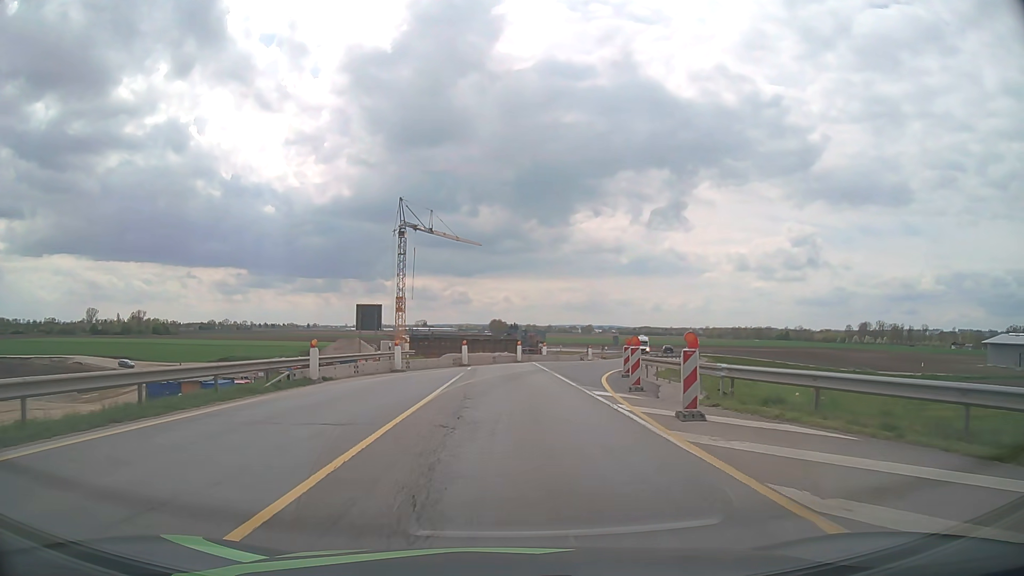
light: Day
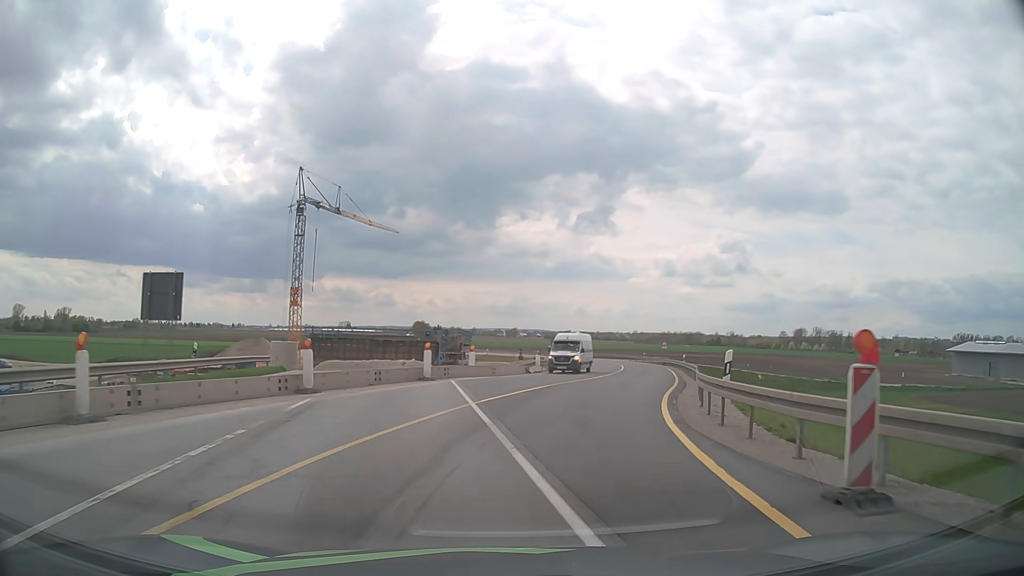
(+0.8, +20.7) m; +6°
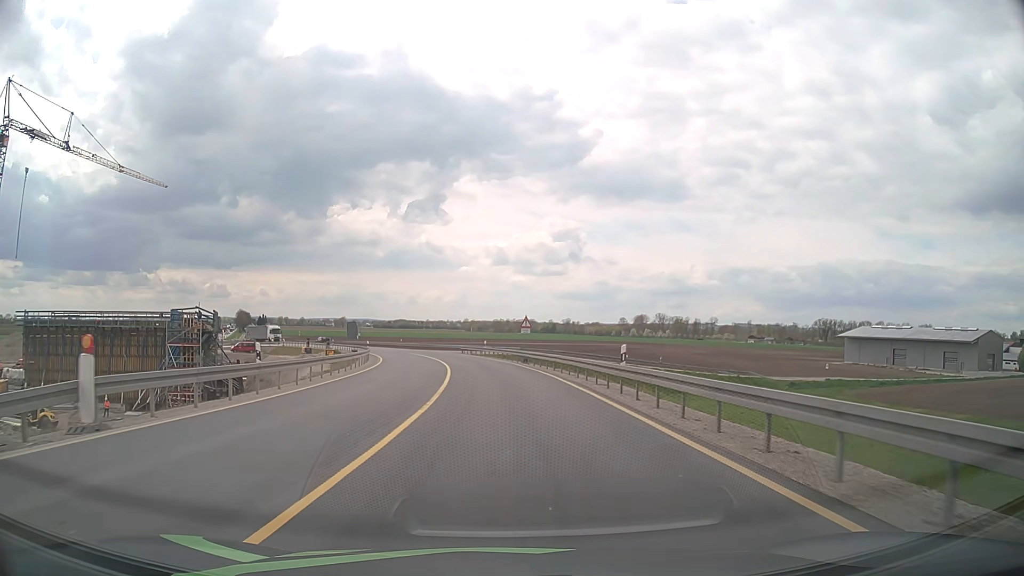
(+6.0, +34.1) m; +15°
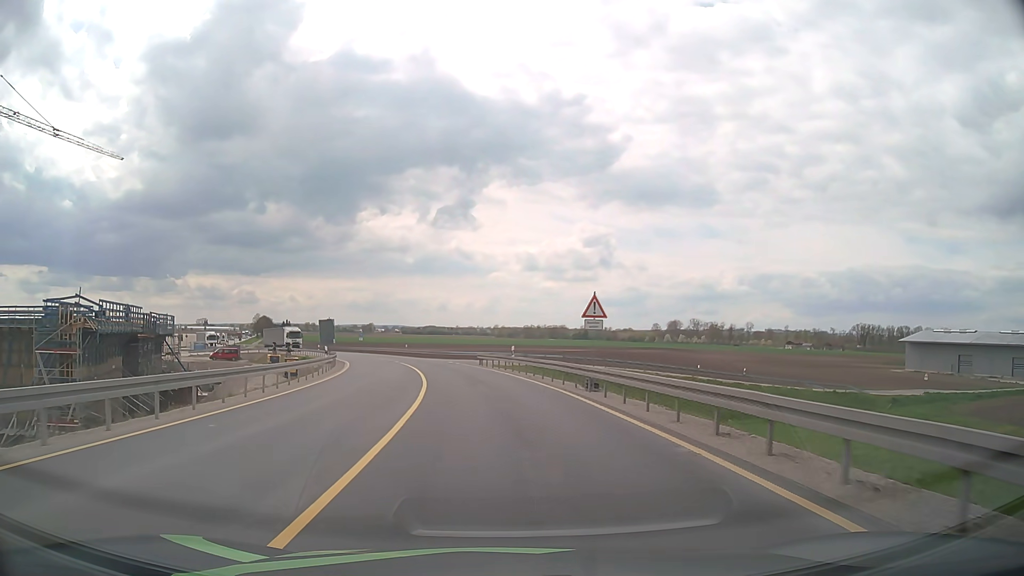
(-0.4, +22.2) m; -3°
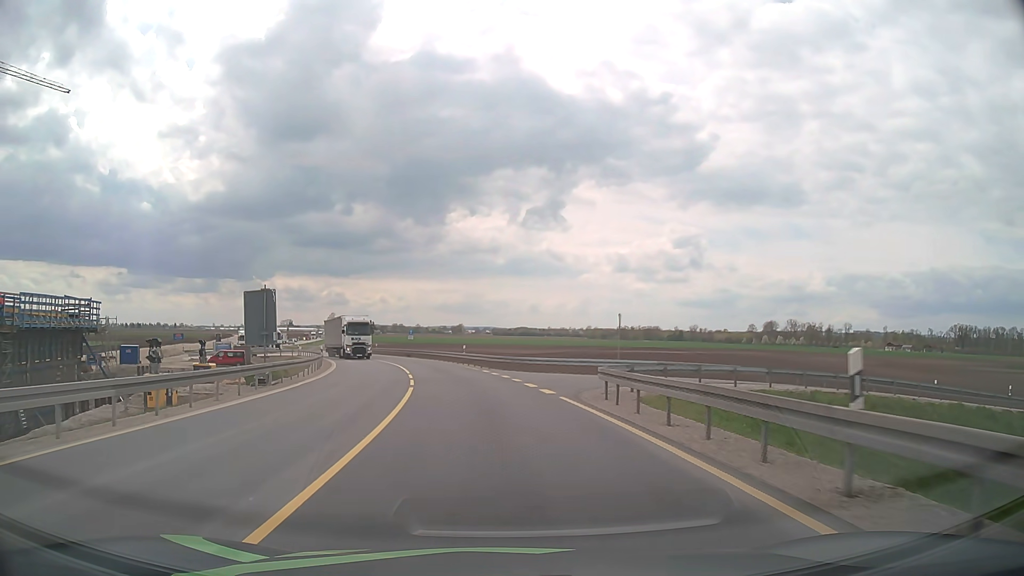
(-1.8, +30.1) m; -8°
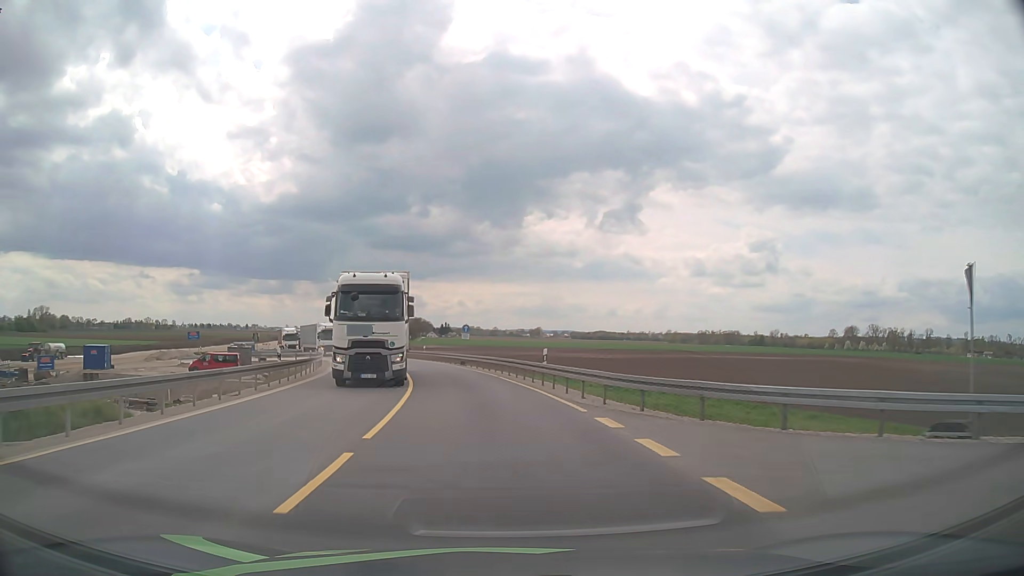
(-1.2, +22.5) m; -6°
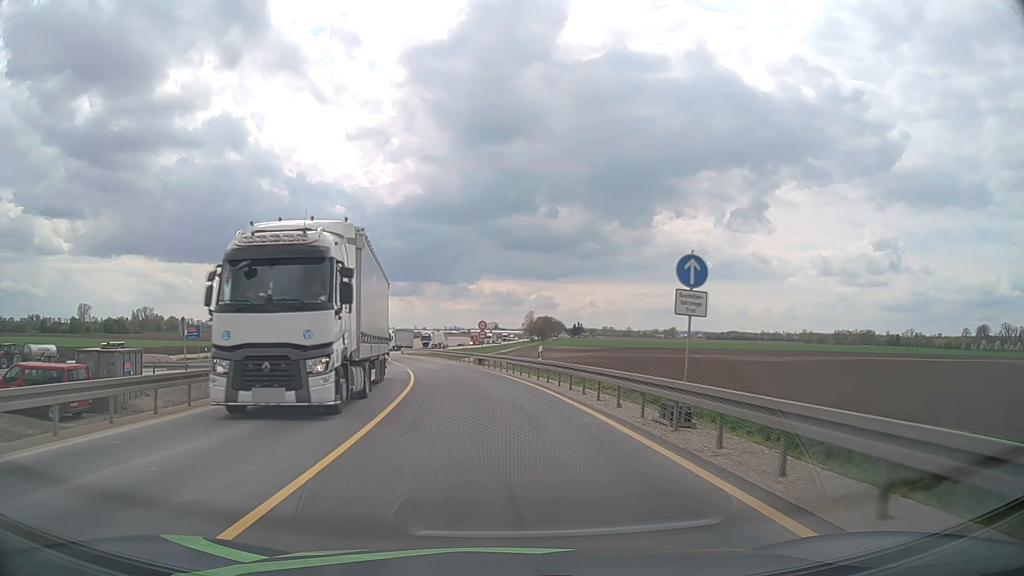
(-3.5, +37.4) m; -11°
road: unclassified
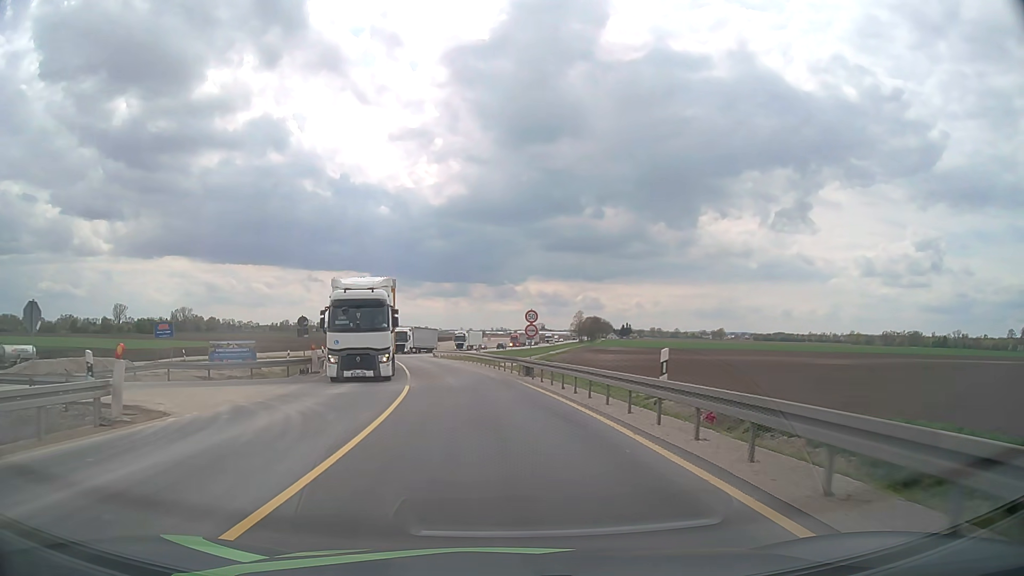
(-0.5, +14.8) m; -4°
